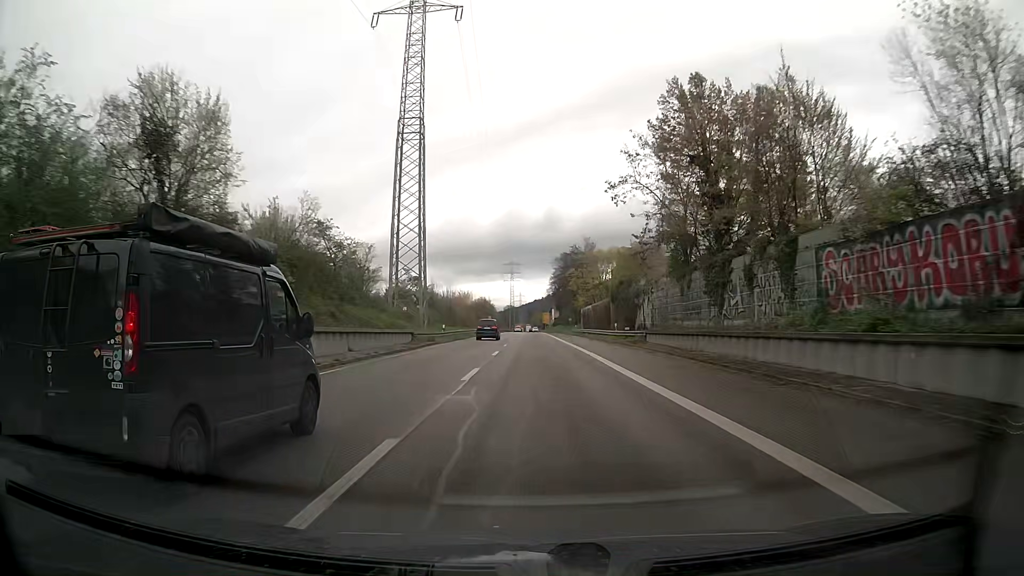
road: trunk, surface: asphalt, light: Day
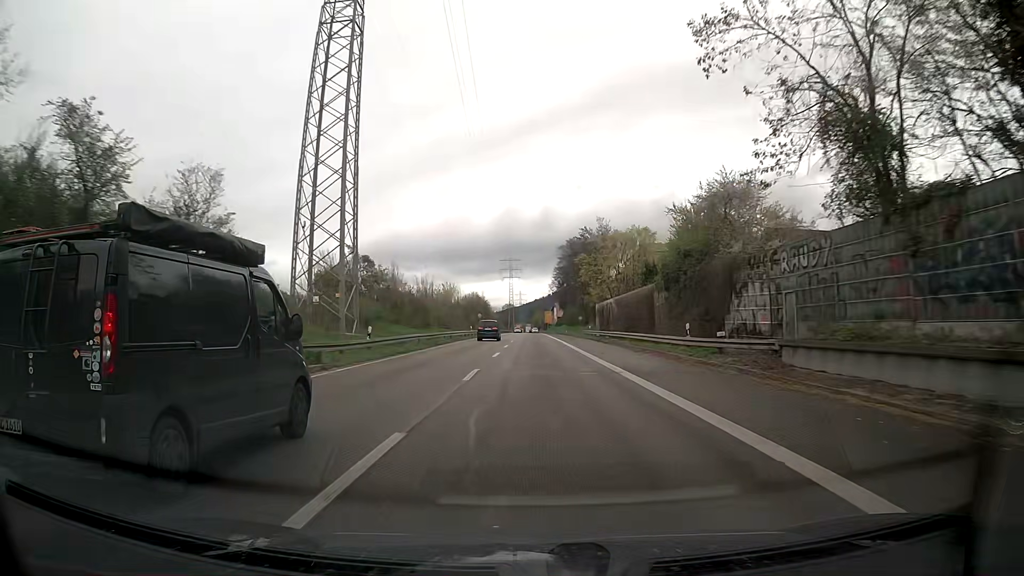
(+0.1, +23.6) m; 0°
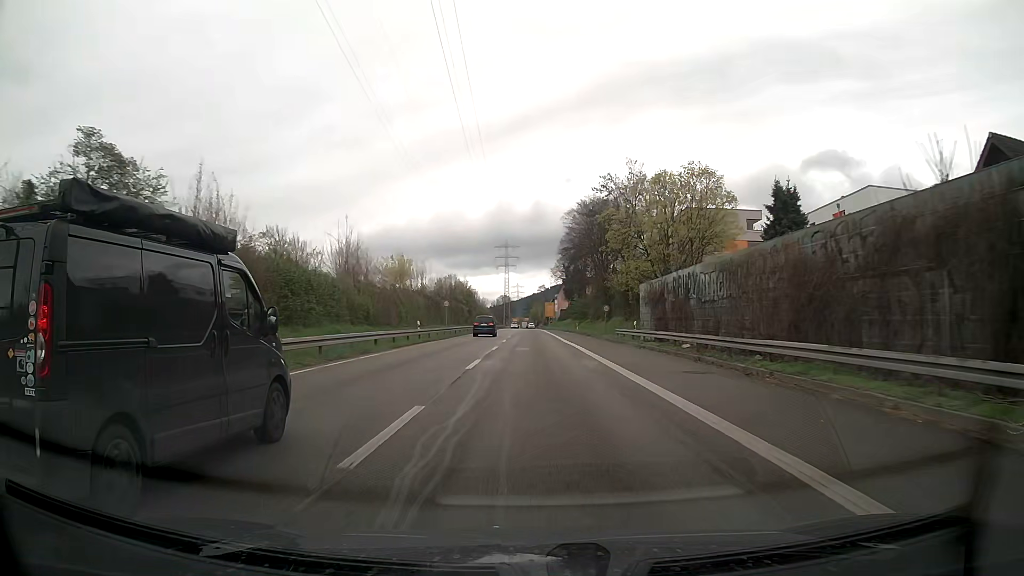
(+0.1, +34.1) m; 0°
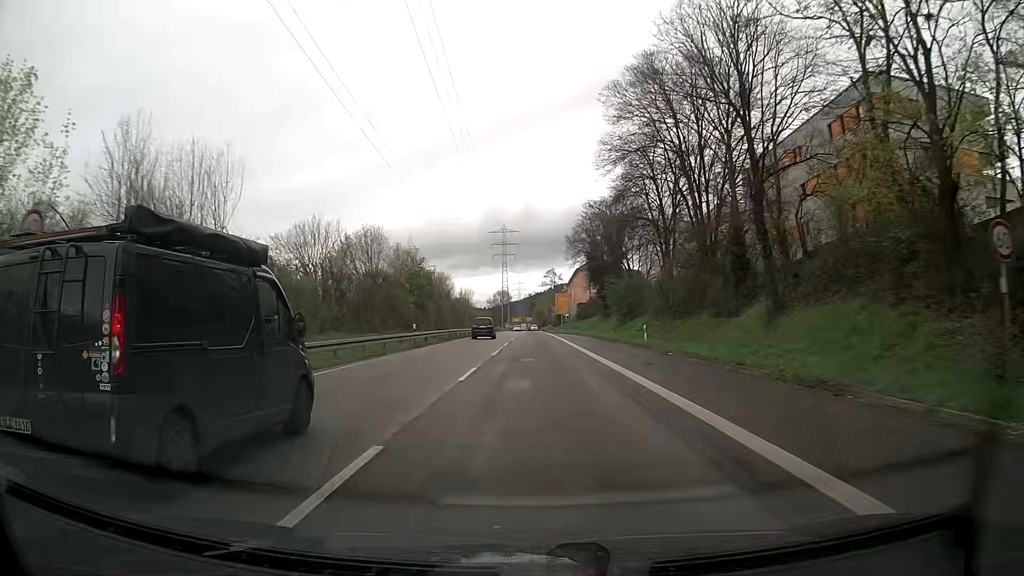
(0.0, +50.6) m; 0°
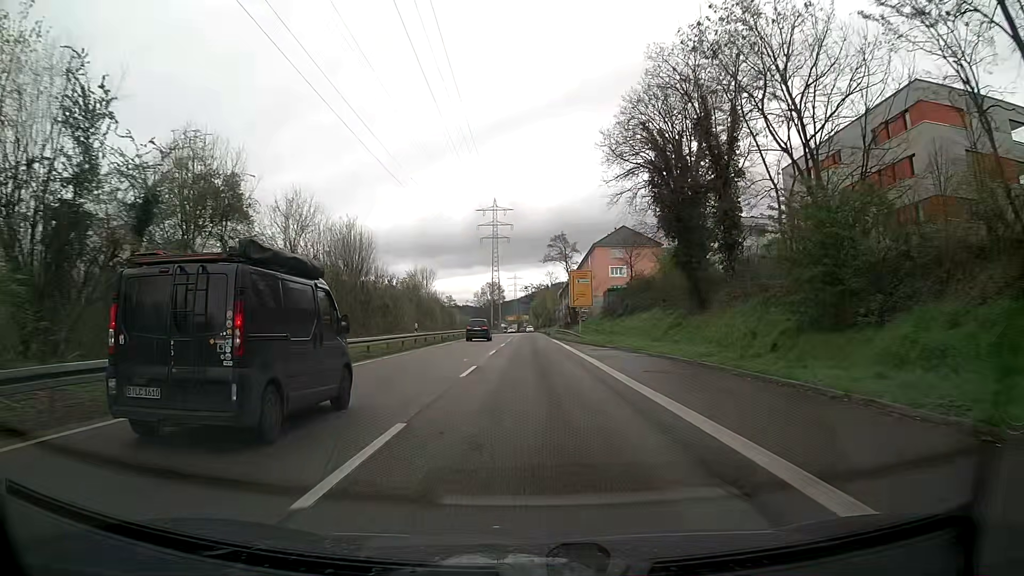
(+0.2, +46.7) m; +1°
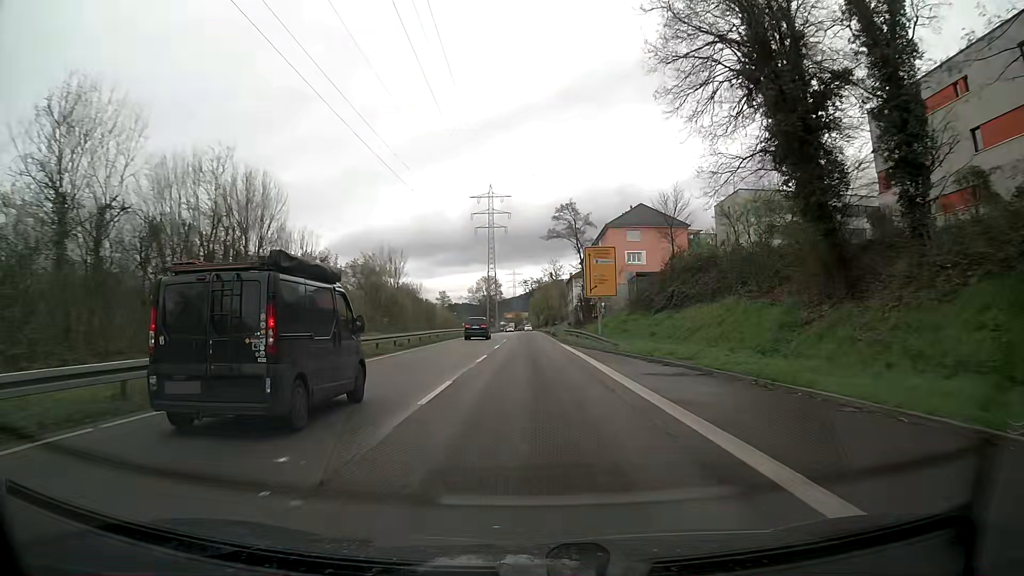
(-0.1, +18.0) m; 0°
(0, +10) (0, +20) (0, +30) (0, +40) (0, +50) (0, +60) (0, +70) (-1, +80) (-1, +90) (-1, +100) m
